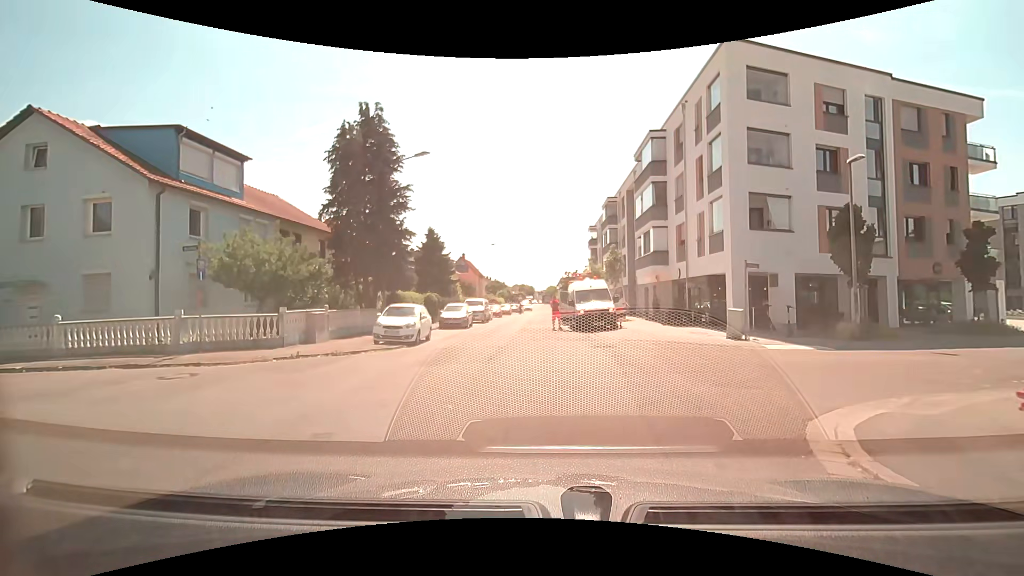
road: residential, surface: asphalt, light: Day
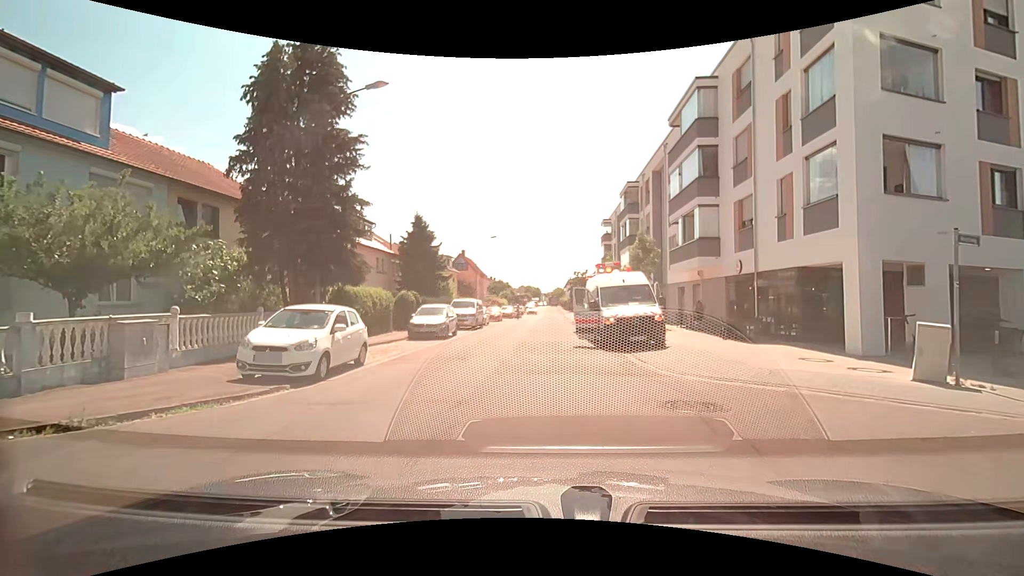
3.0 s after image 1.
(-0.2, +8.3) m; -2°
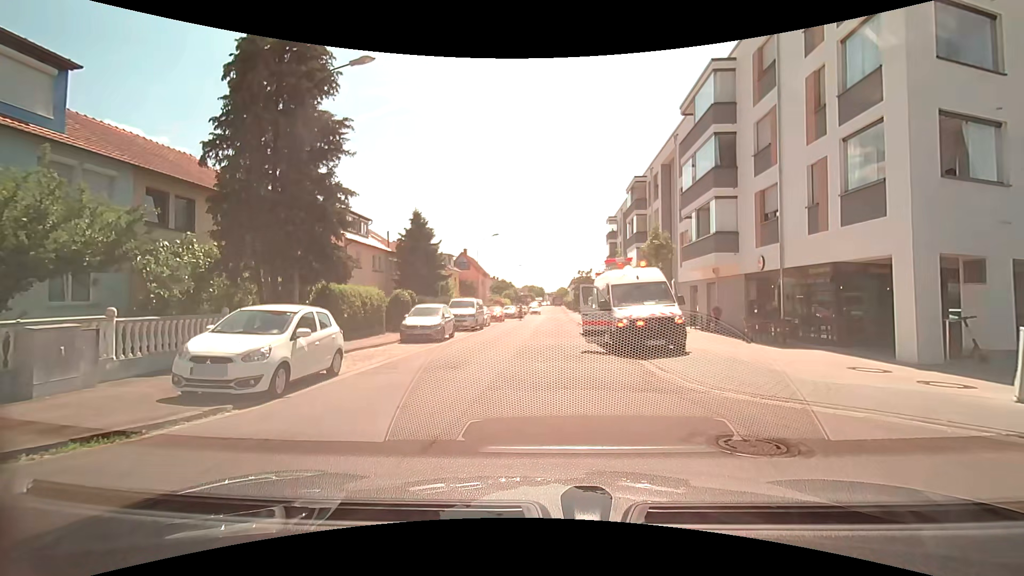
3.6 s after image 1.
(0.0, +1.9) m; 0°
(0, +10) (0, +20) (0, +30) (+1, +40) (+1, +50) (+2, +60) (+2, +70) (+2, +80) (+2, +90) (+3, +100) m
